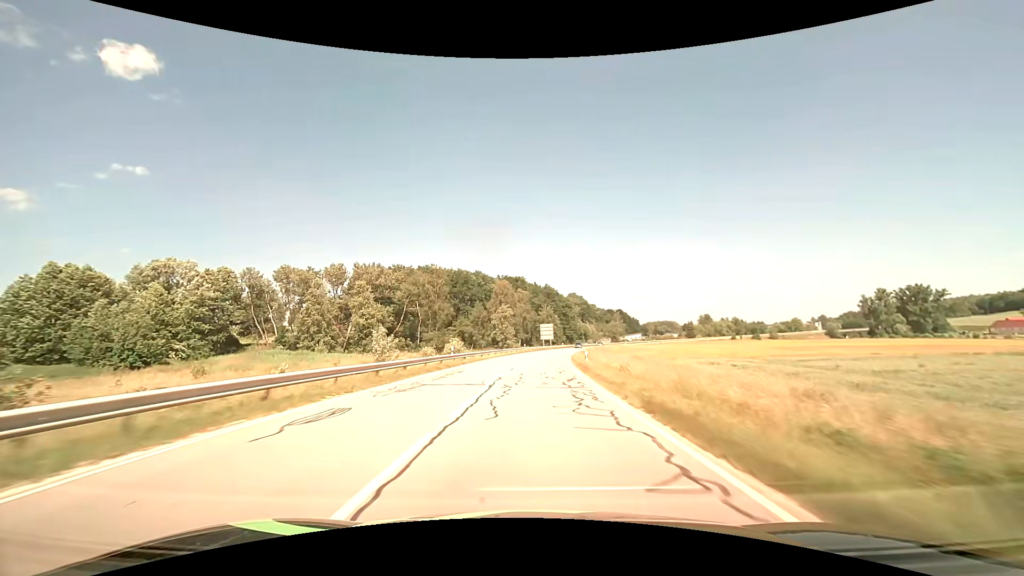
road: secondary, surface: asphalt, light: Day
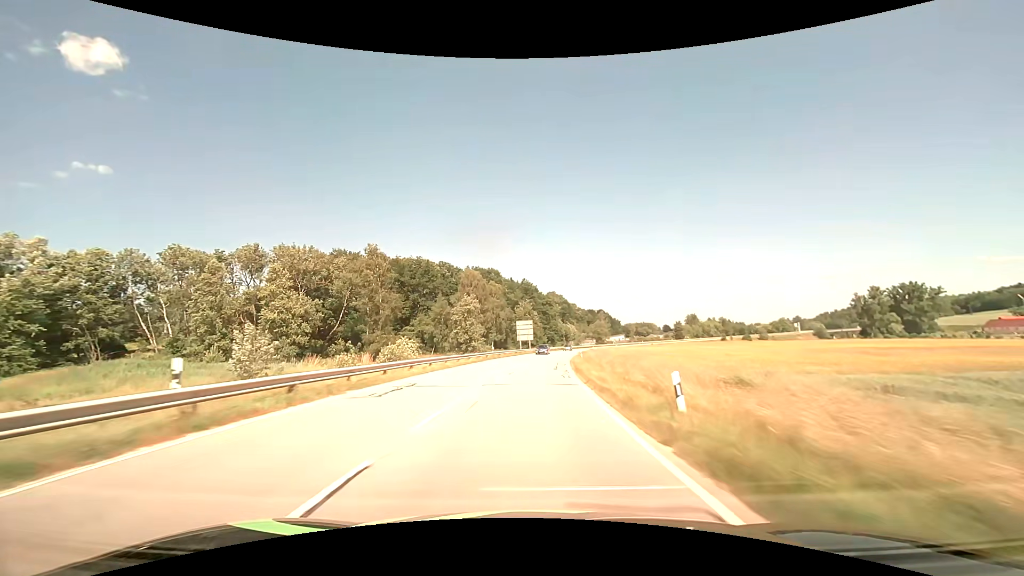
(+0.6, +25.7) m; +3°
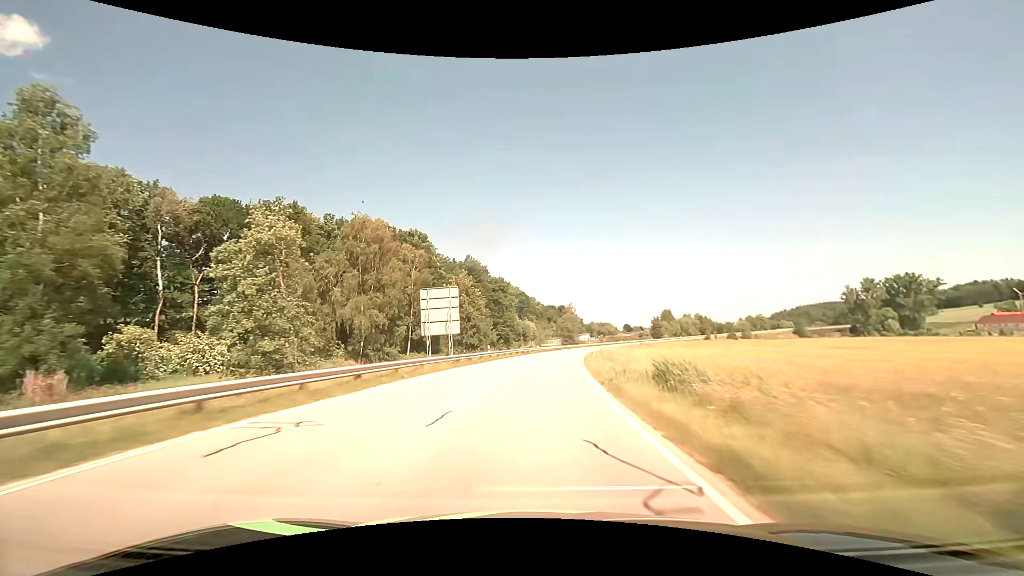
(+2.2, +51.9) m; +5°
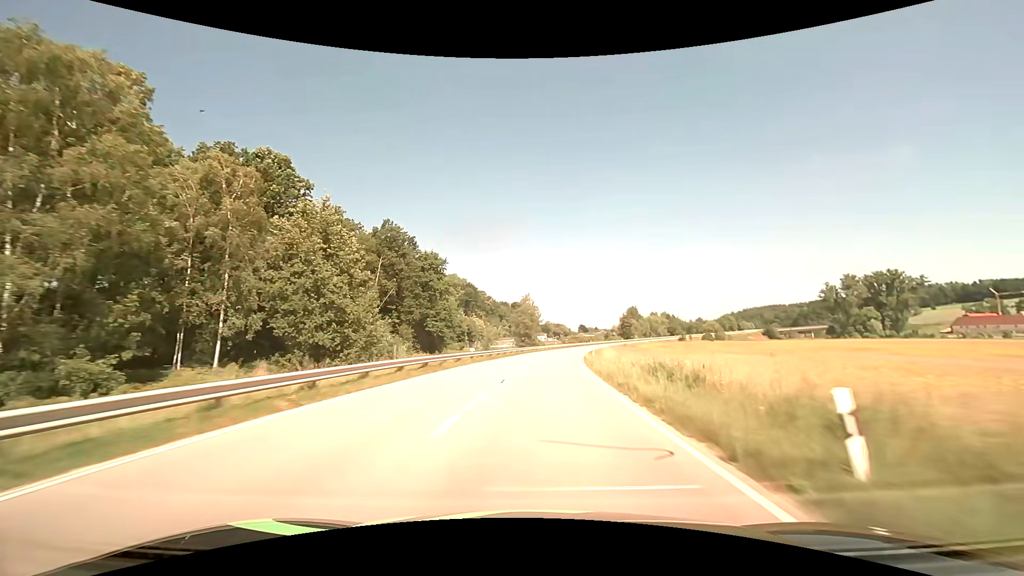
(+1.8, +39.5) m; +5°
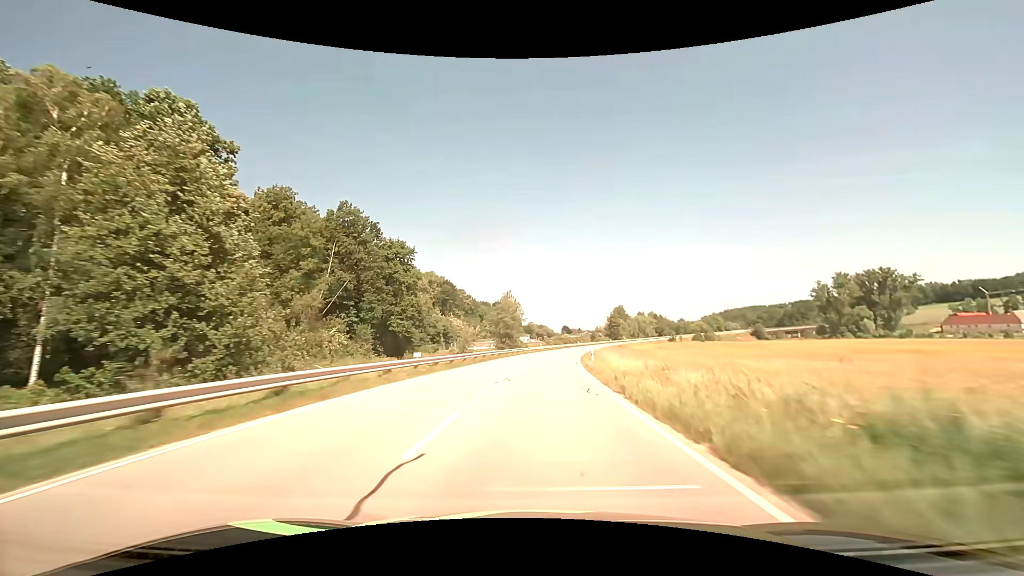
(+0.2, +13.3) m; +2°
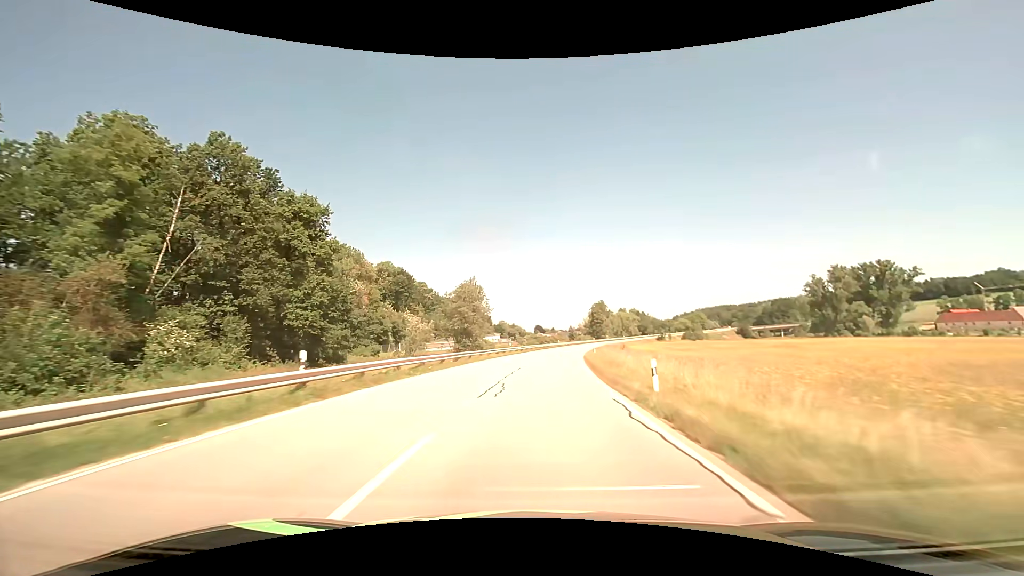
(+0.7, +26.8) m; +3°
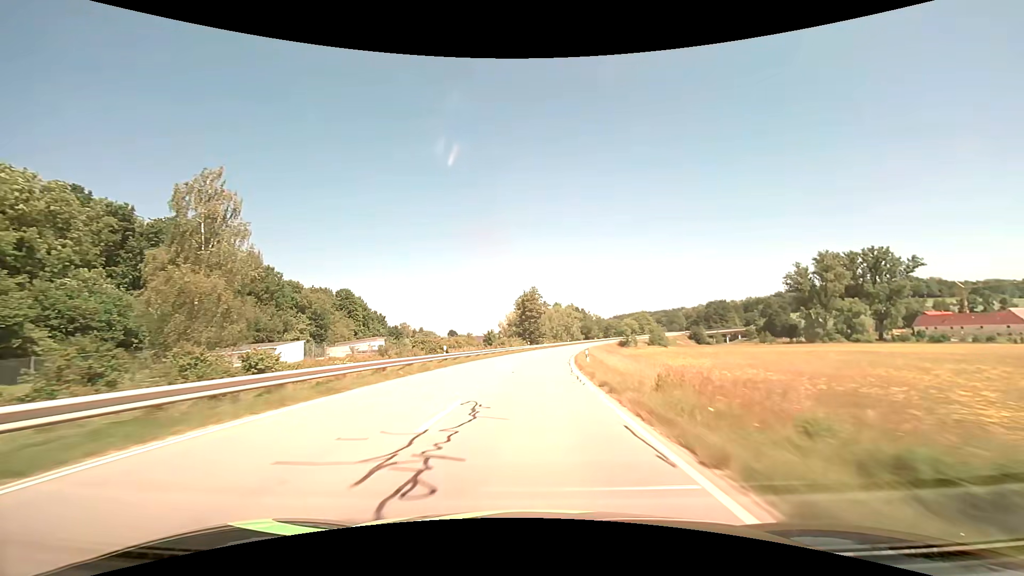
(+5.6, +67.7) m; +9°
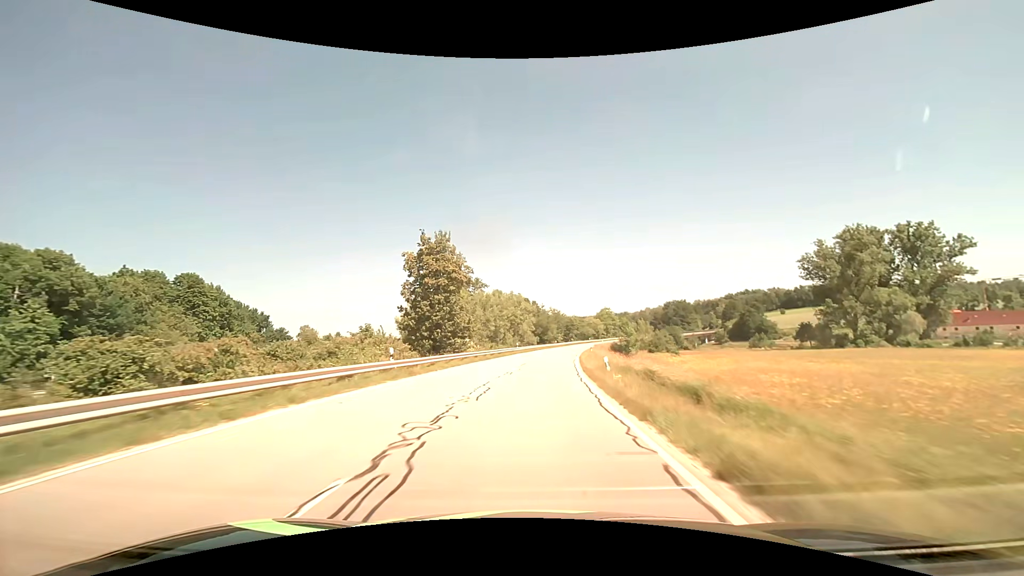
(+3.0, +54.9) m; +6°
(0, +10) (0, +20) (+1, +30) (+2, +40) (+3, +50) (+4, +60) (+6, +70) (+7, +80) (+9, +89) (+11, +99) m
